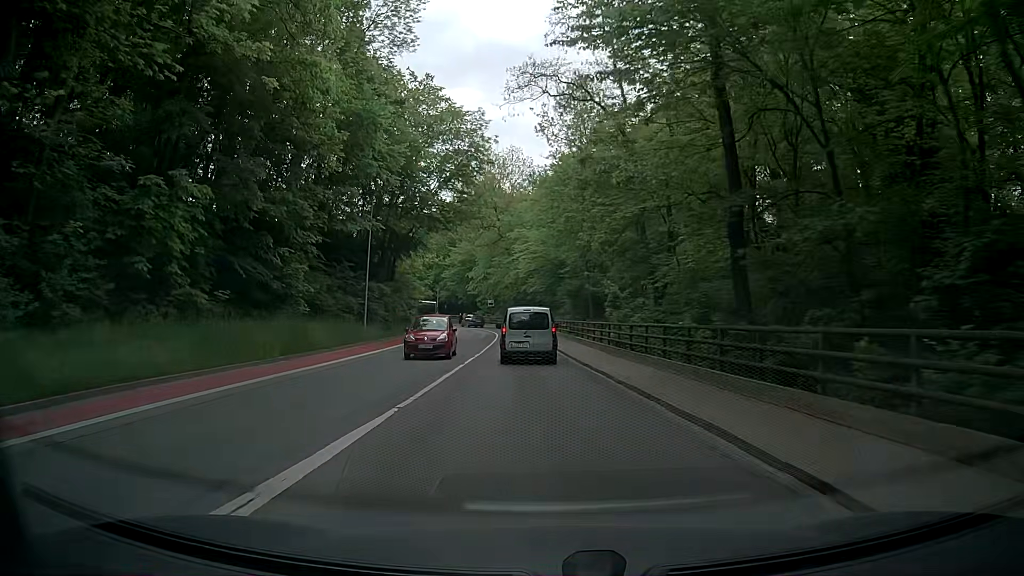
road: secondary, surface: asphalt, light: Day
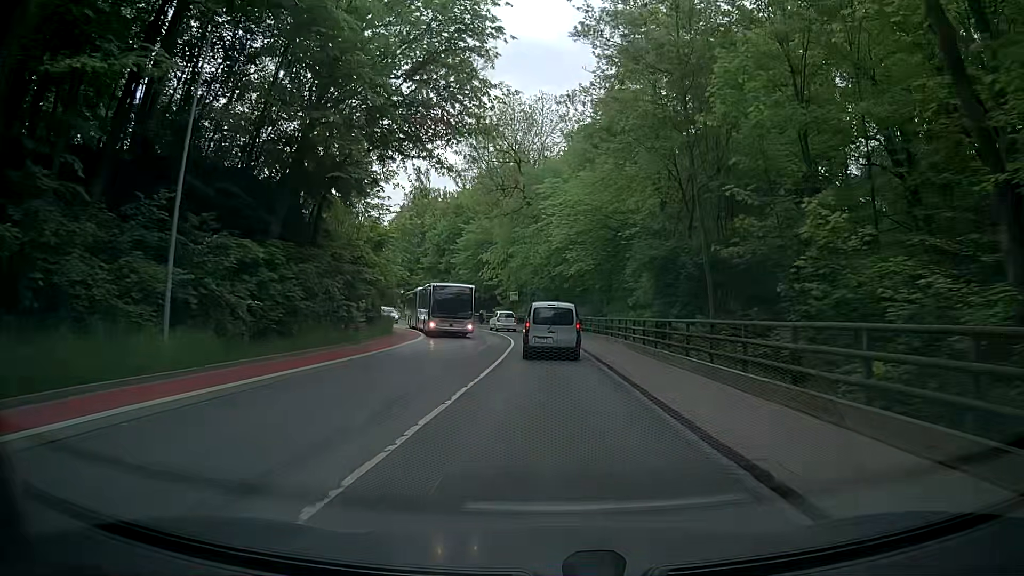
(-0.4, +23.6) m; -2°
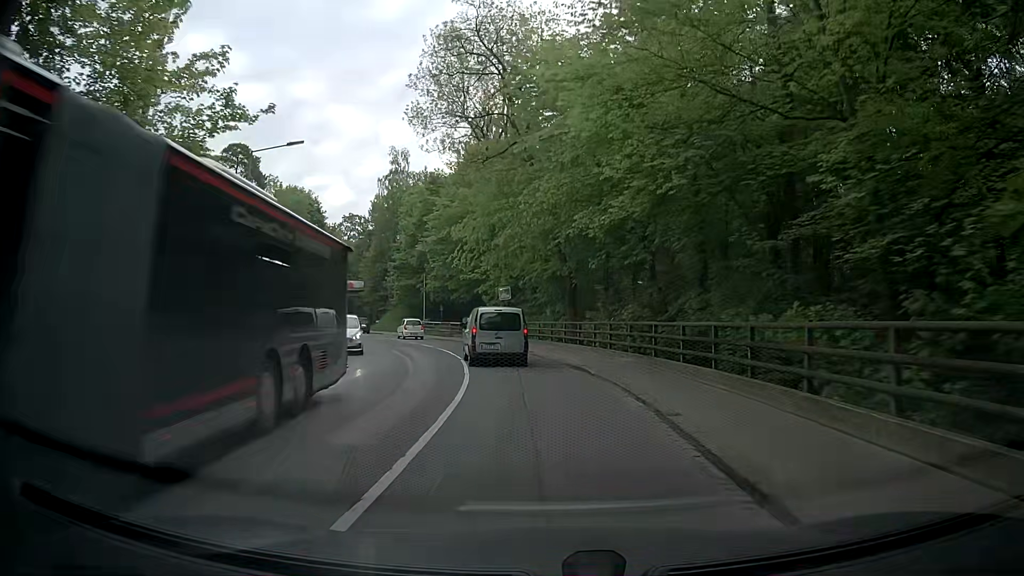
(+0.1, +23.1) m; -1°
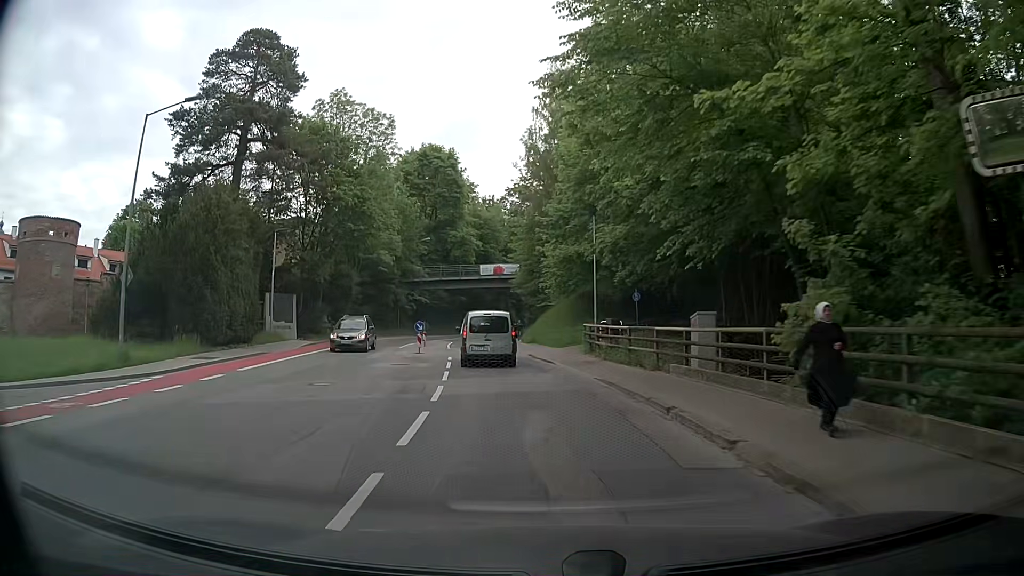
(-4.5, +36.9) m; -16°
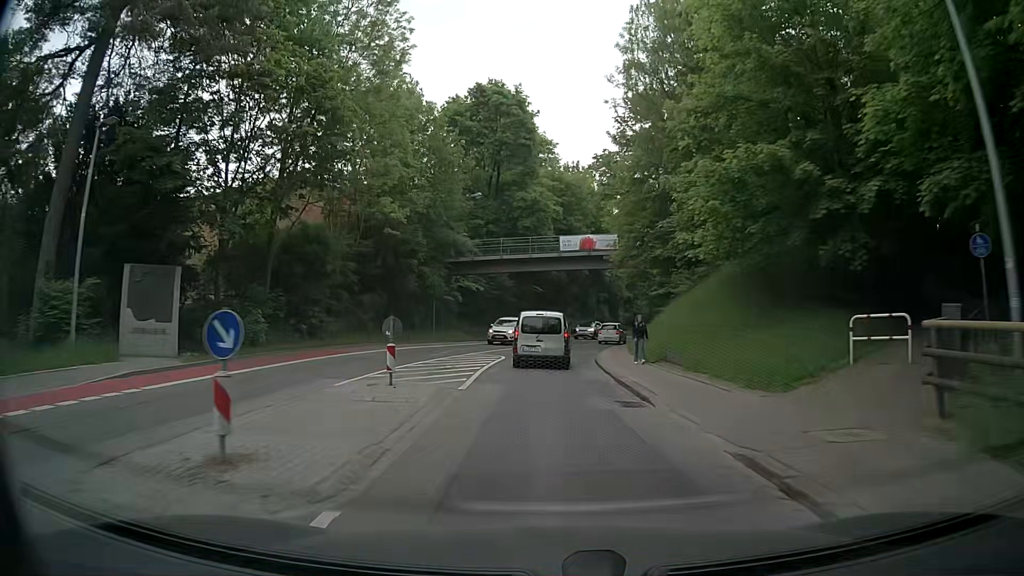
(-1.9, +23.1) m; -9°
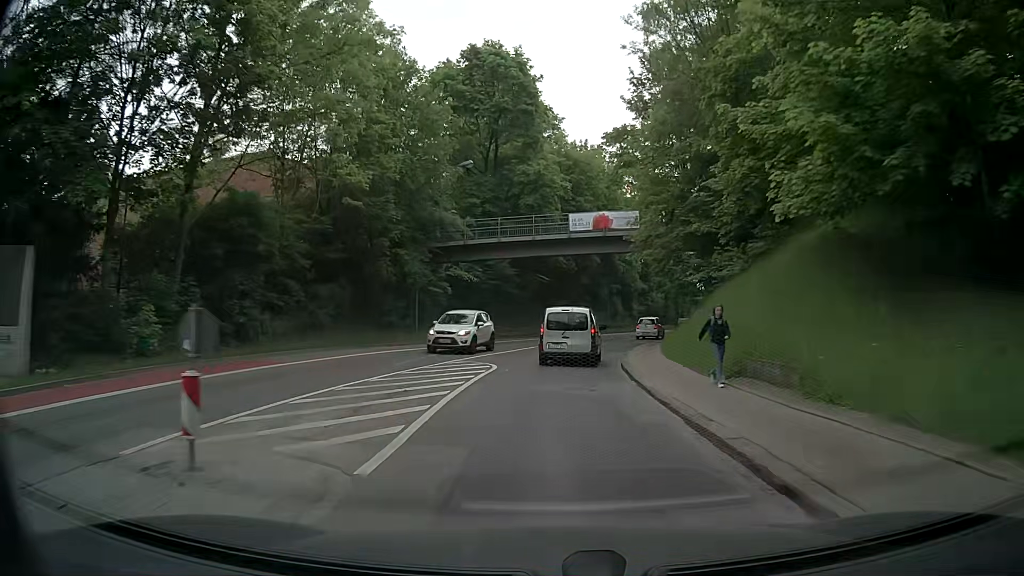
(0.0, +7.9) m; 0°
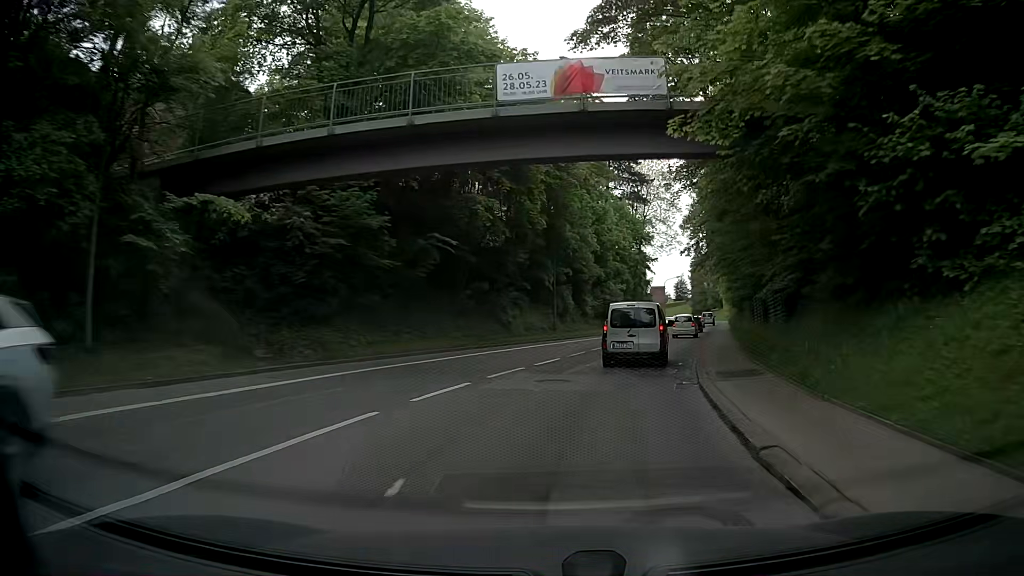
(+0.5, +23.5) m; +6°
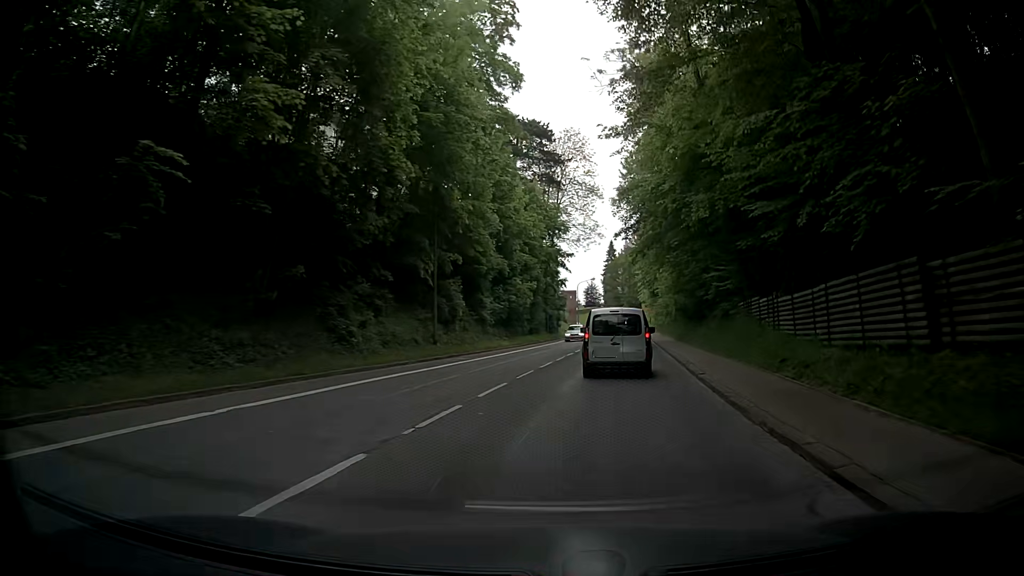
(+1.0, +15.3) m; +7°
(0, +10) (+2, +20) (+3, +30) (+4, +40) (+6, +50) (+8, +59) (+9, +69) (+11, +79) (+12, +89) (+13, +99) m
